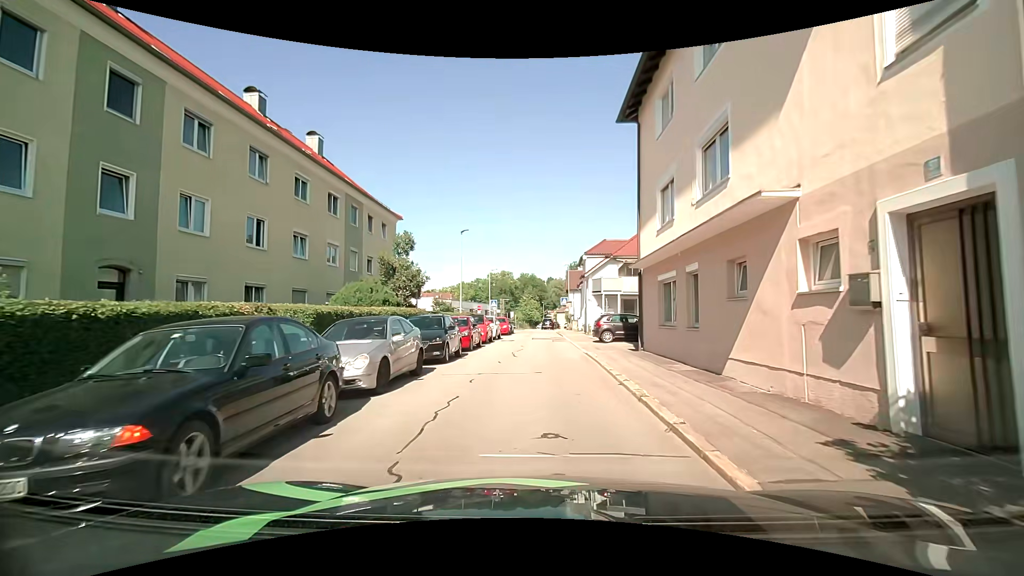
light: Day
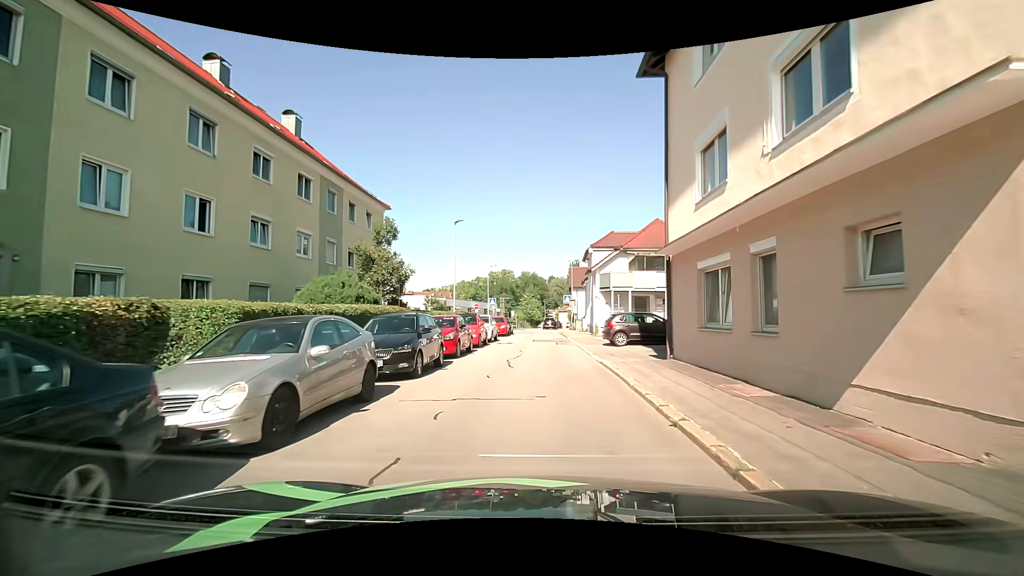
(0.0, +3.6) m; -1°
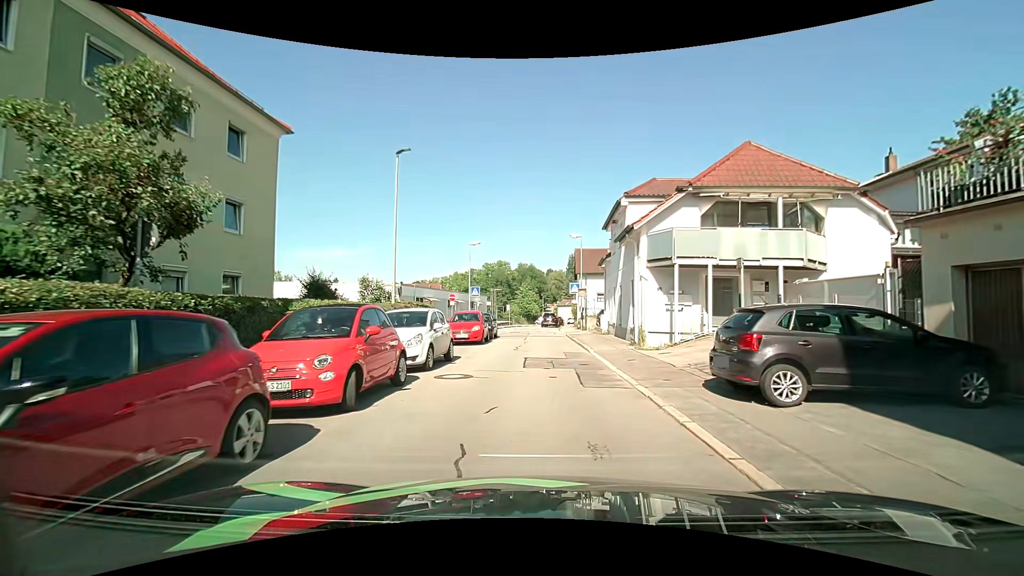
(+0.1, +14.5) m; +1°
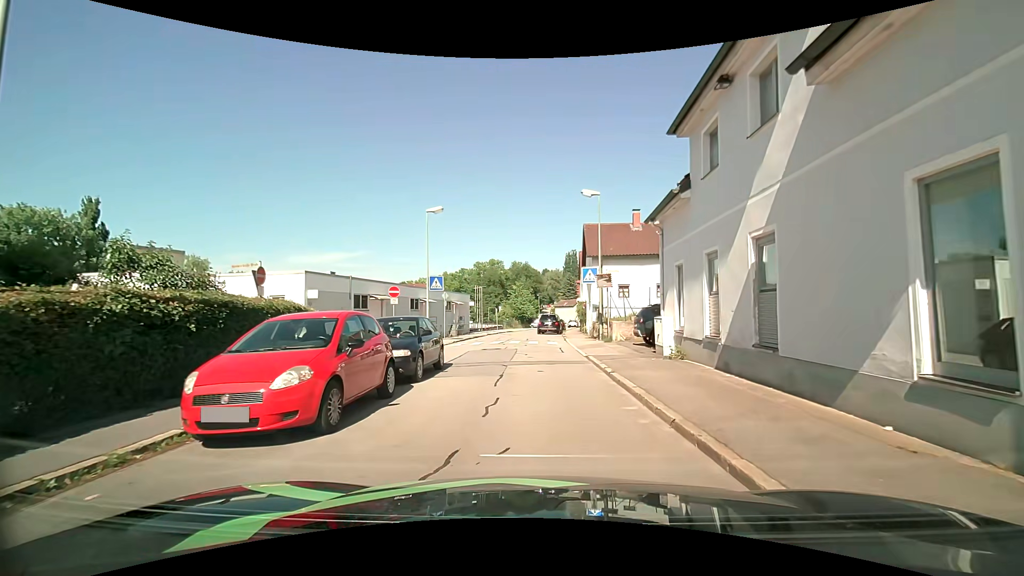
(0.0, +15.4) m; 0°
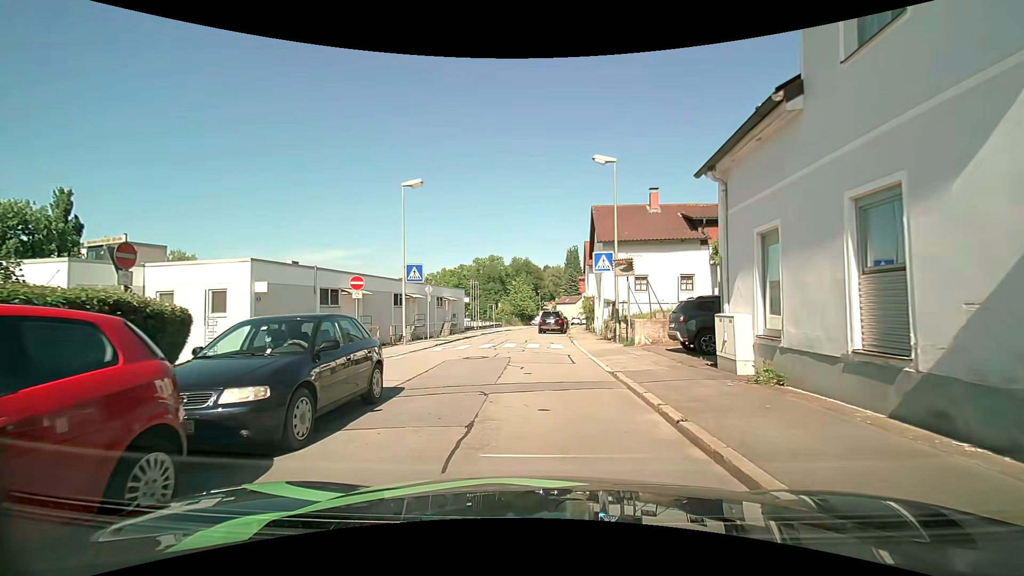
(0.0, +5.3) m; 0°
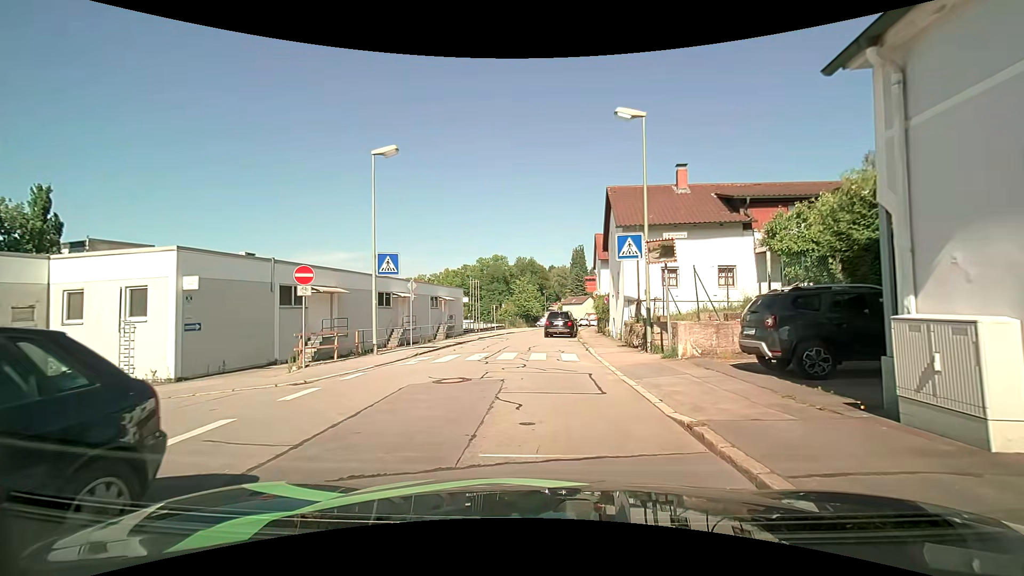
(0.0, +5.0) m; -2°
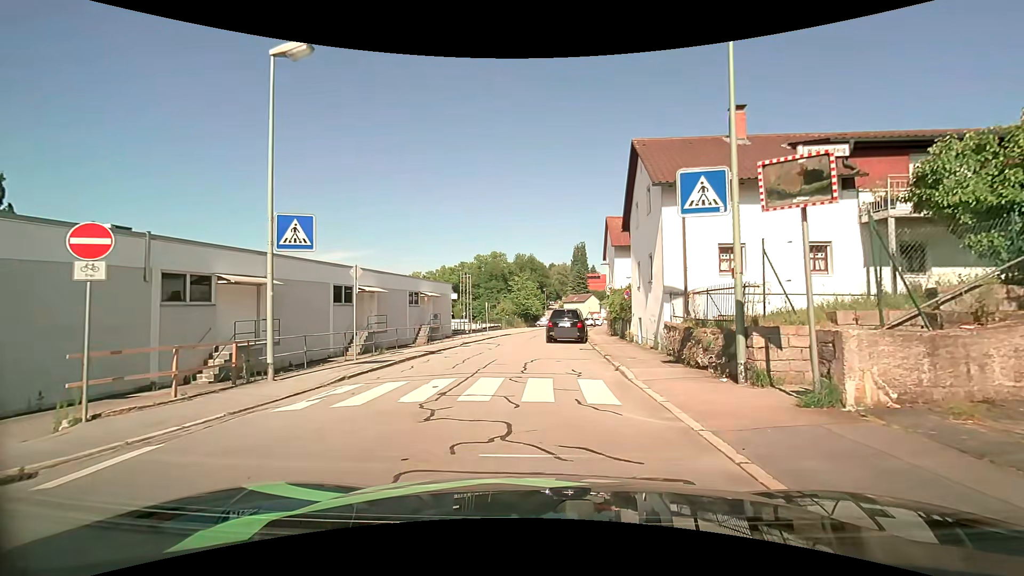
(+0.2, +7.4) m; +2°
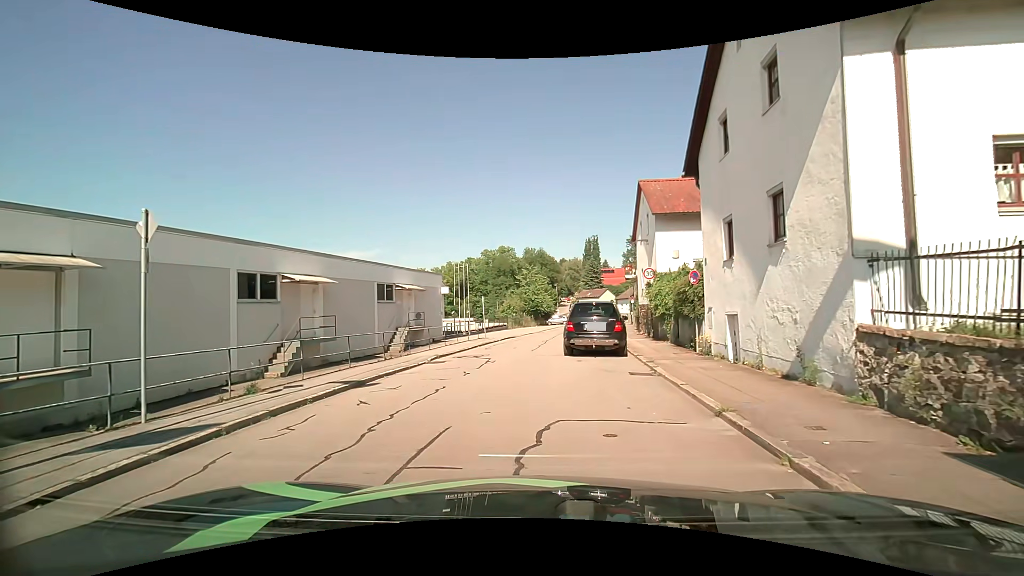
(0.0, +9.2) m; 0°
(-1, +10) (-2, +20) (-1, +30) (0, +40) (+2, +50) (+4, +59) (+6, +69) (+8, +79) (+8, +89) (+9, +99) m
